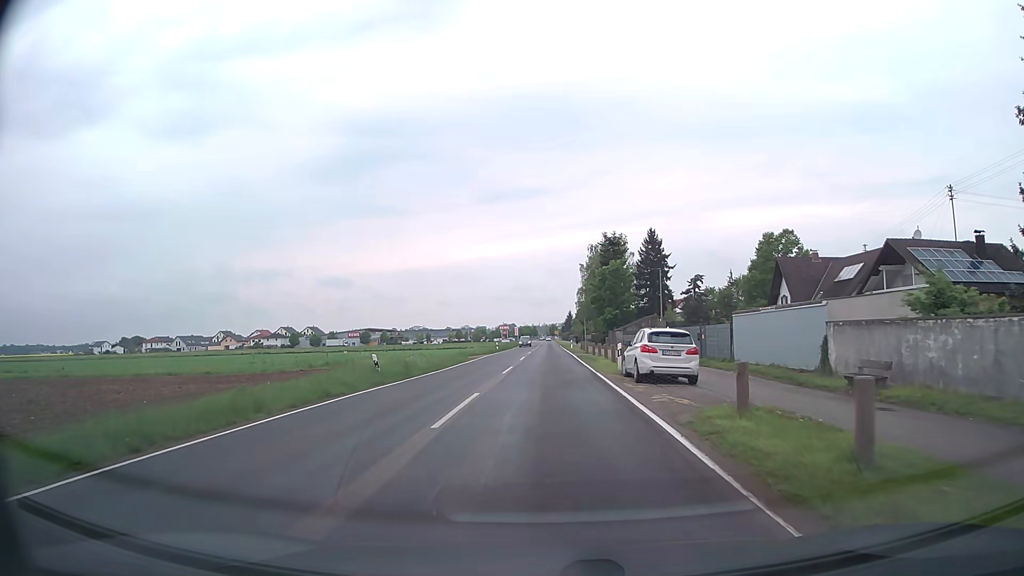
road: tertiary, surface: asphalt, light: Day
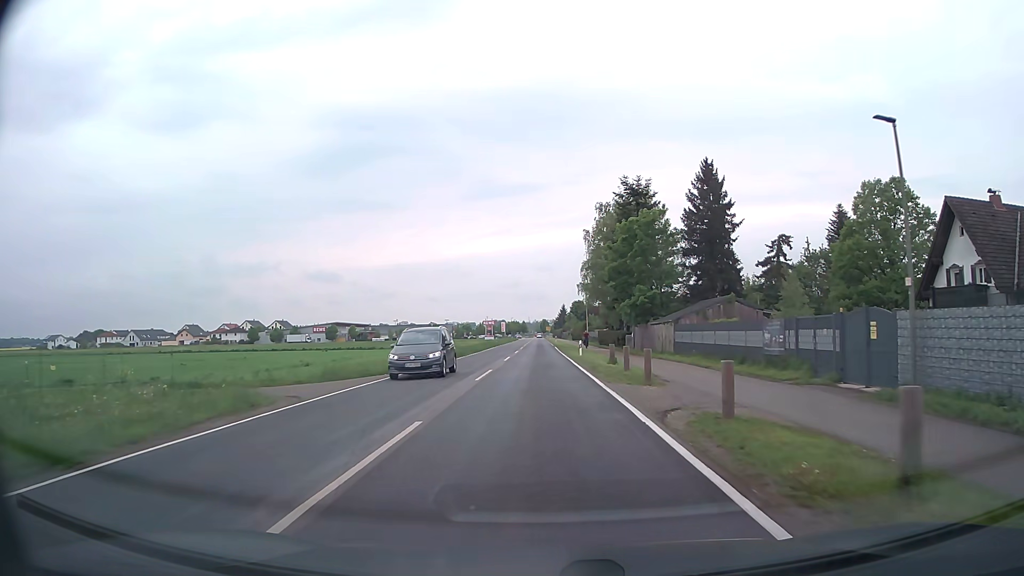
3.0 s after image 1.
(+0.2, +35.8) m; +1°
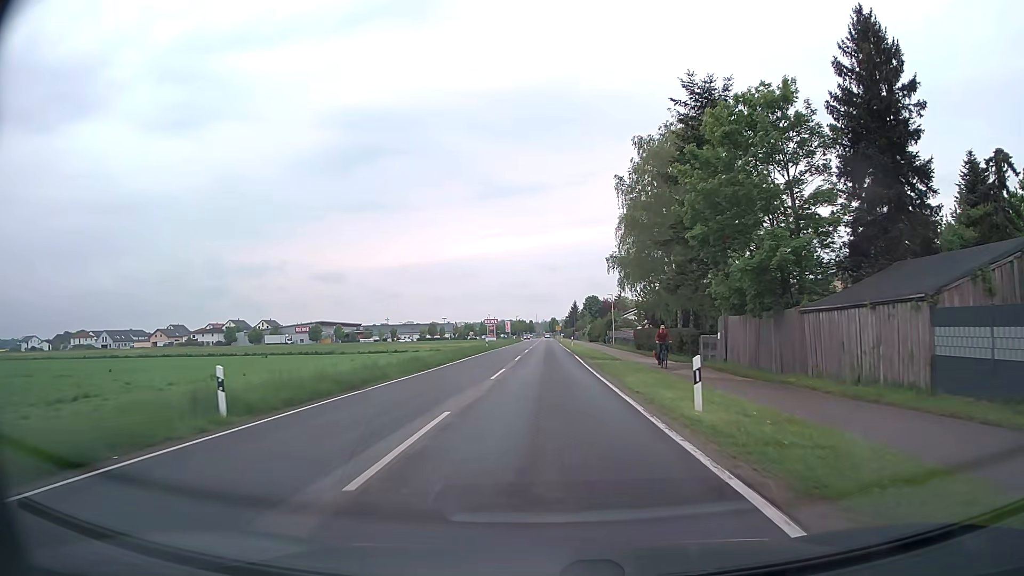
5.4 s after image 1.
(-0.2, +28.7) m; -1°
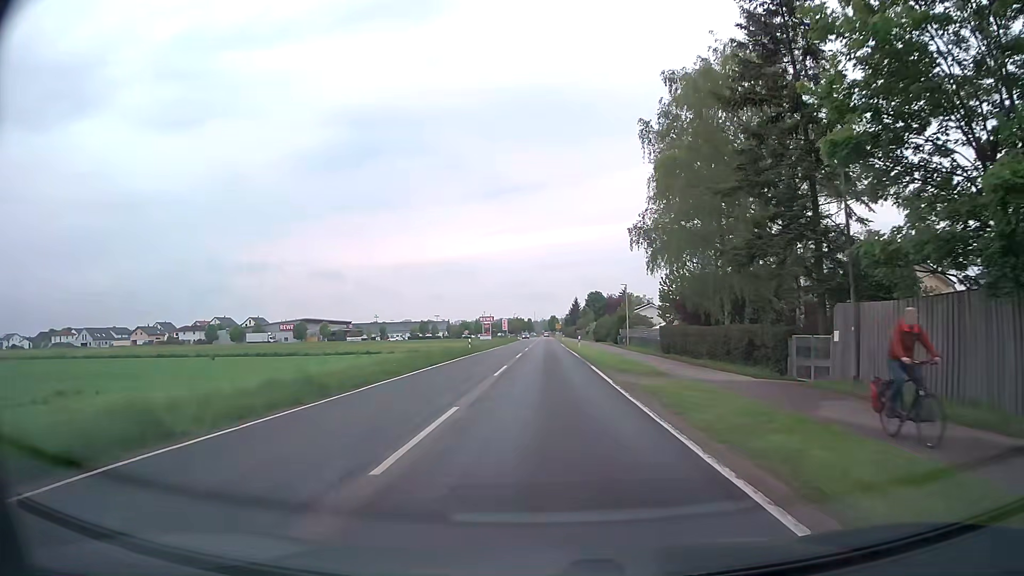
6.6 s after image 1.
(0.0, +14.5) m; 0°
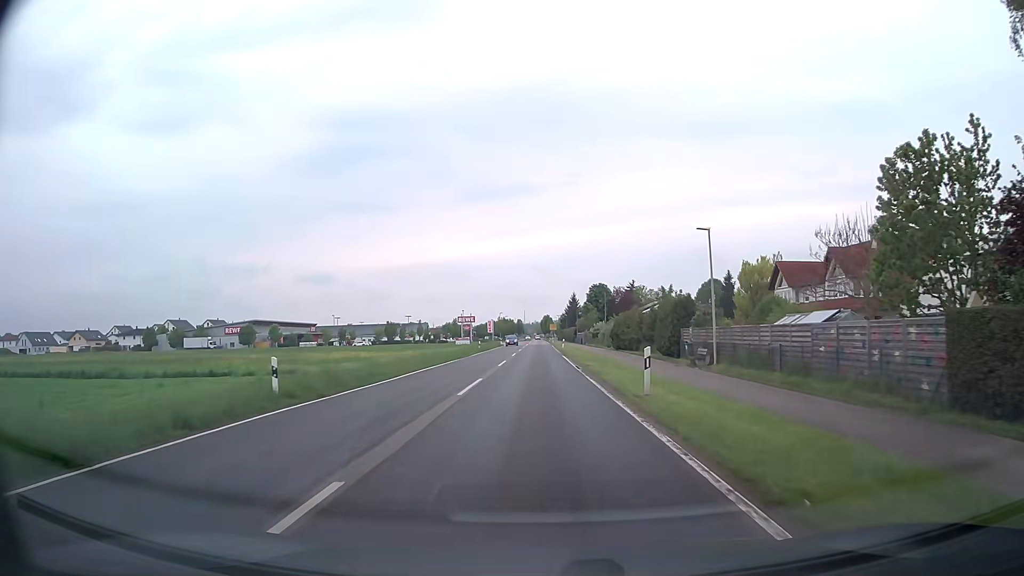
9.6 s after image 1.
(+0.2, +36.5) m; 0°
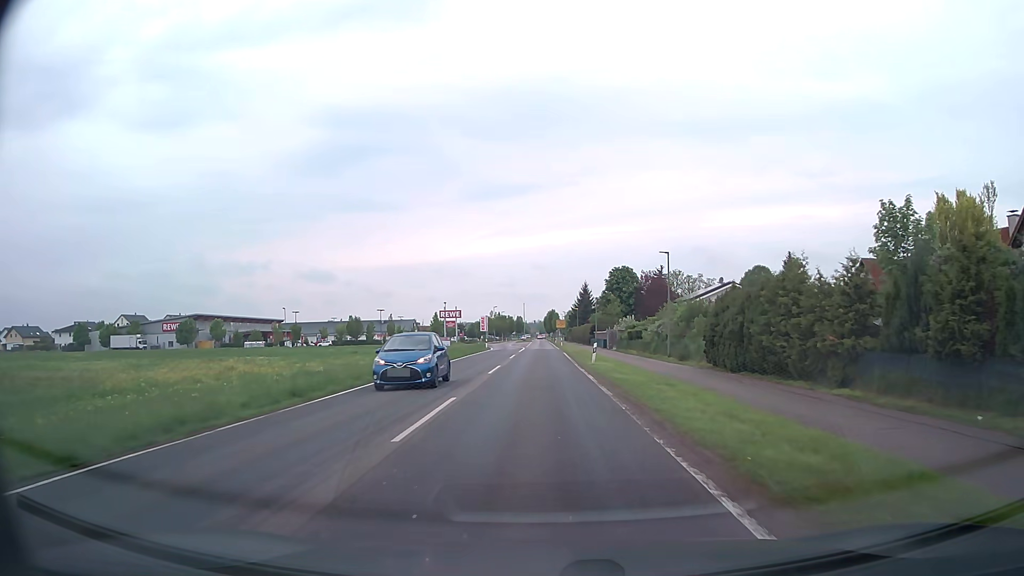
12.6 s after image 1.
(-0.2, +36.7) m; -1°
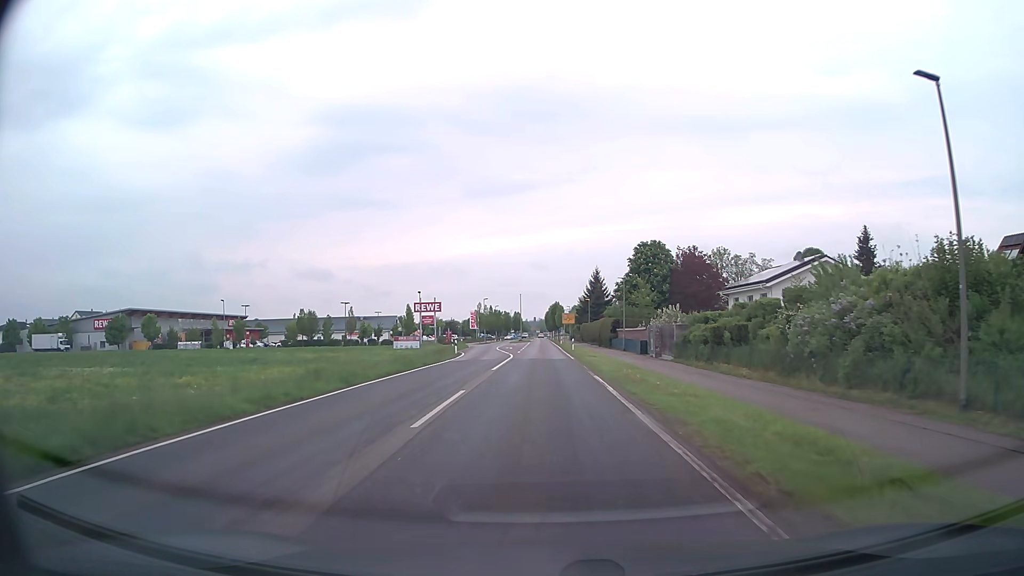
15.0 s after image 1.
(+0.1, +29.1) m; 0°
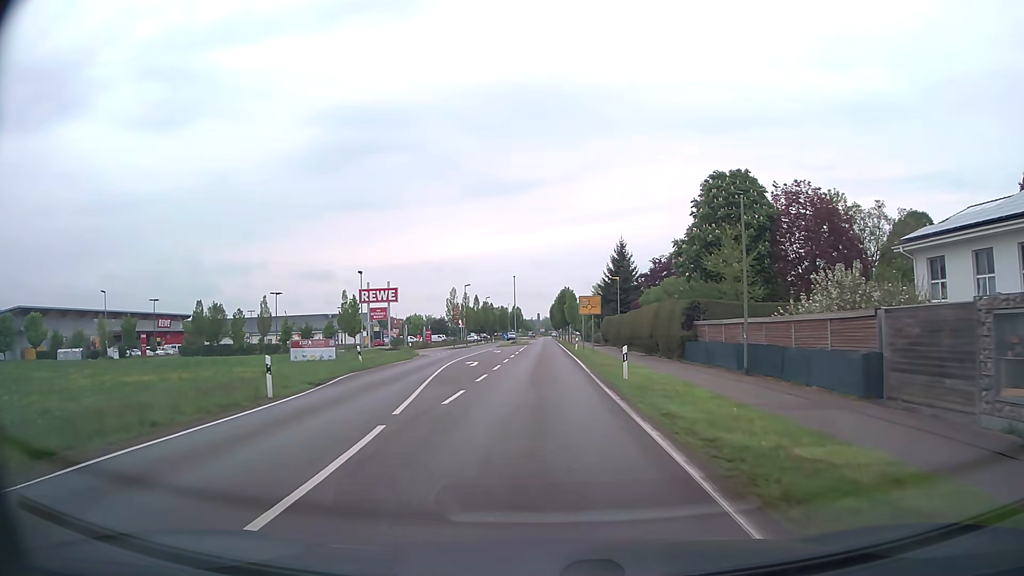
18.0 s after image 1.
(+0.3, +35.5) m; 0°
(0, +10) (0, +20) (0, +30) (0, +40) (0, +50) (0, +60) (0, +70) (0, +80) (0, +90) (0, +100) m
